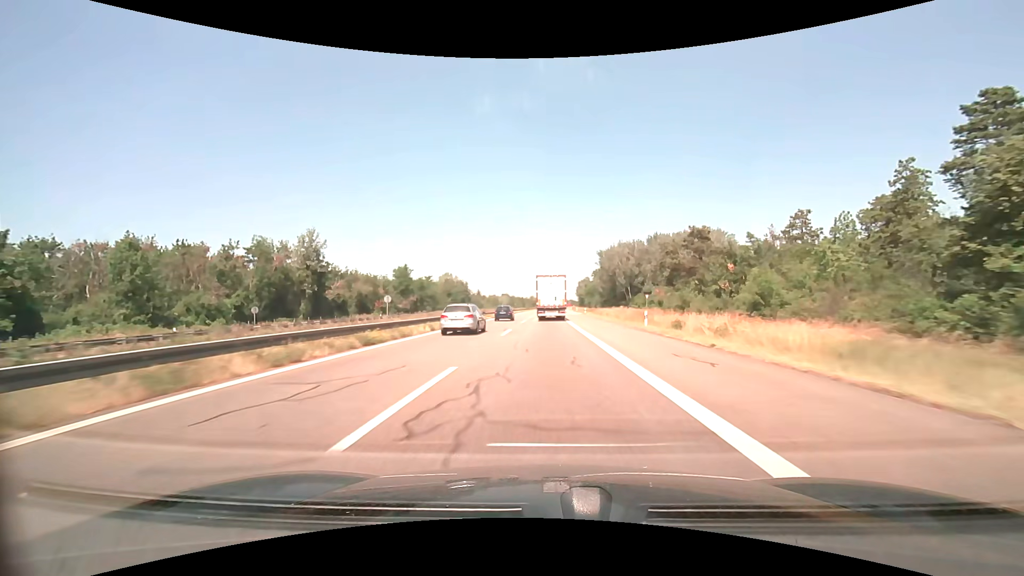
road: motorway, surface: asphalt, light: Day
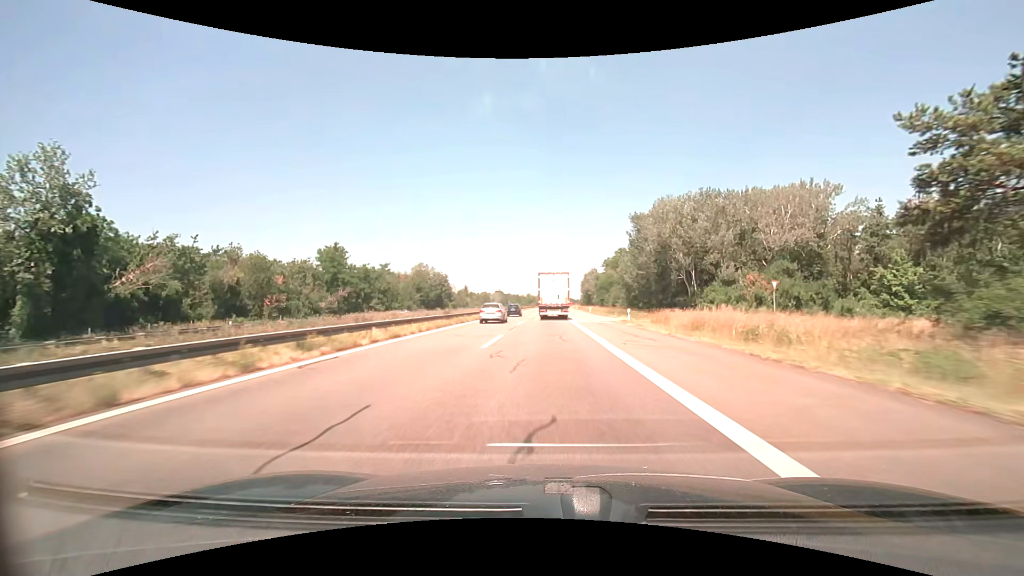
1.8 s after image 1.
(+0.1, +43.2) m; 0°
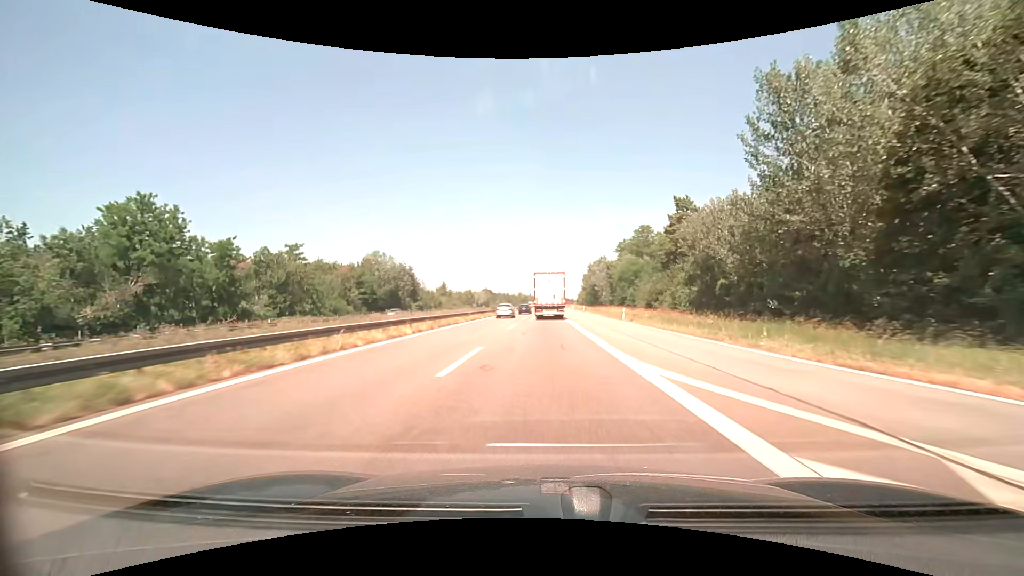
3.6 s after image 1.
(+0.3, +41.8) m; +1°
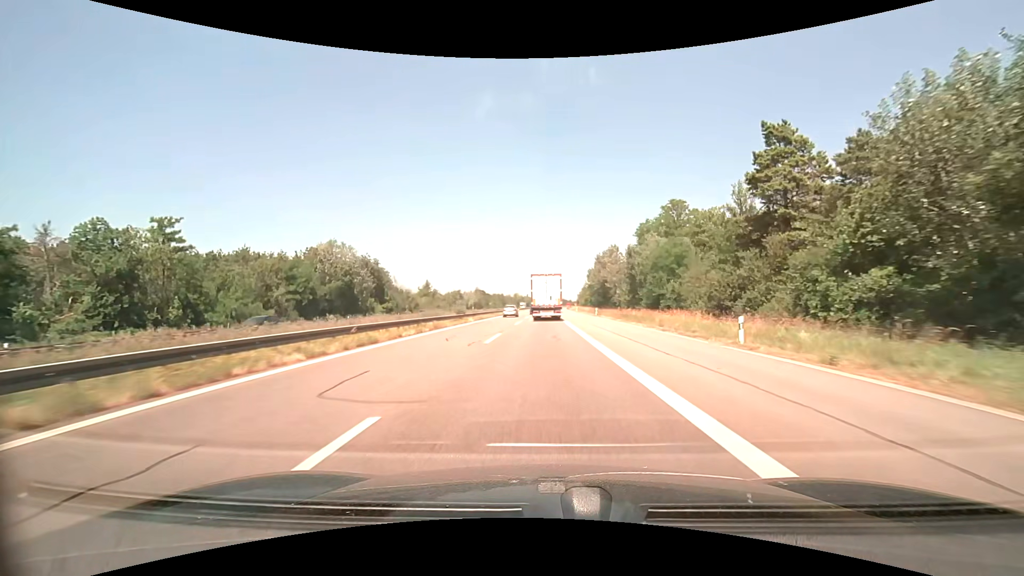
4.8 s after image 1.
(+0.1, +27.2) m; 0°
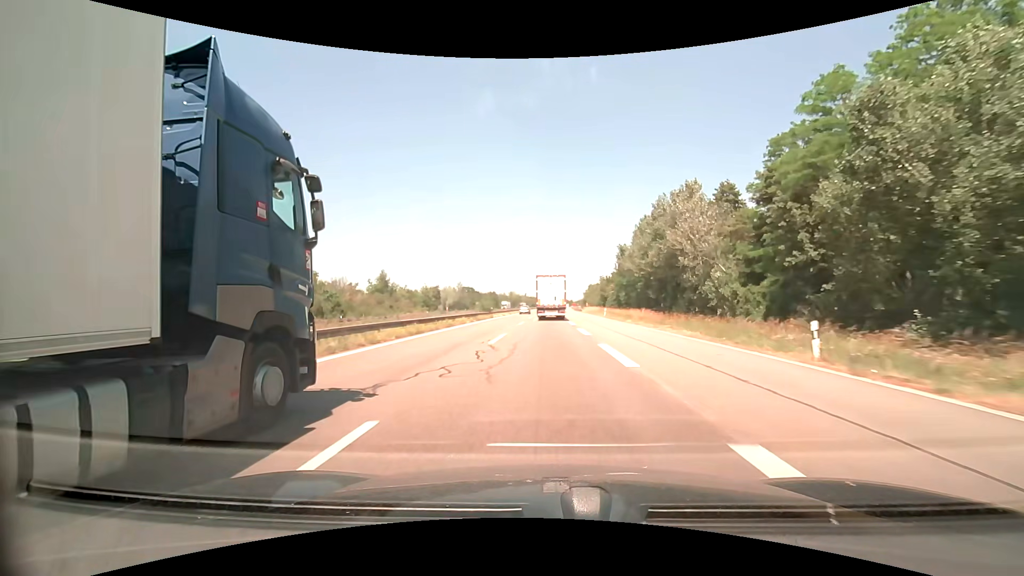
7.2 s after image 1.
(+0.1, +54.2) m; 0°
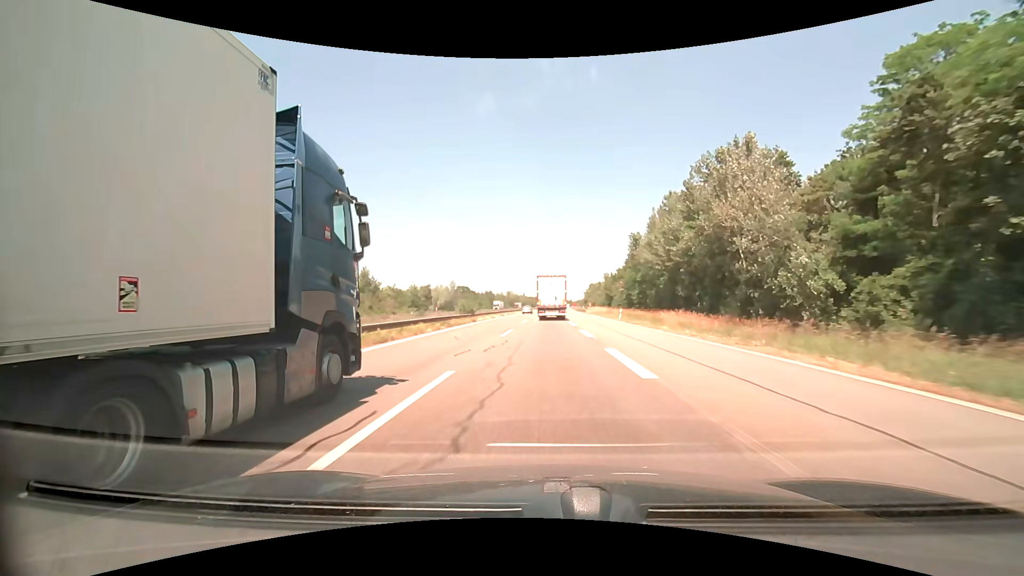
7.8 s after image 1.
(0.0, +13.5) m; 0°
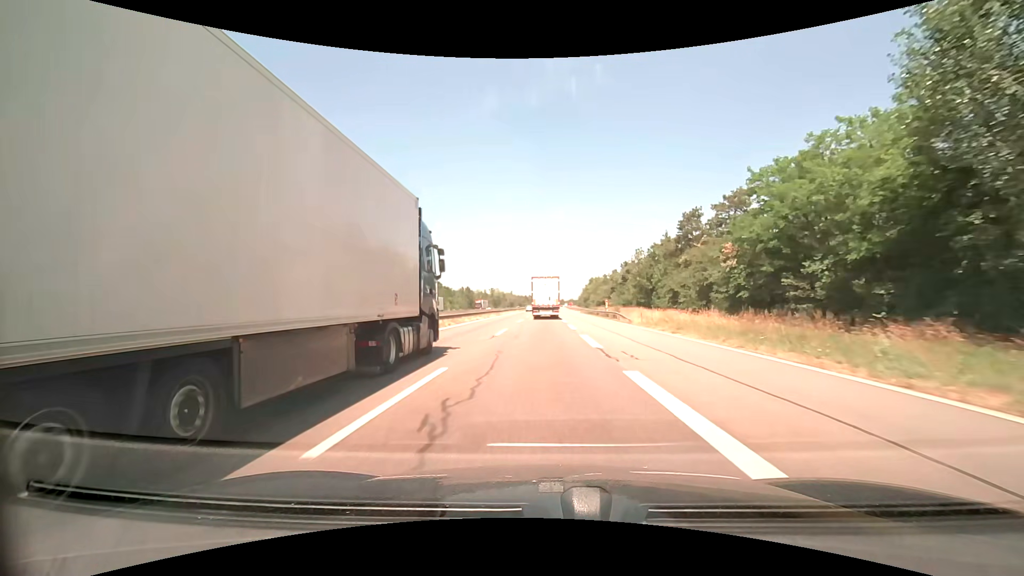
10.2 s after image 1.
(+0.5, +53.5) m; +1°
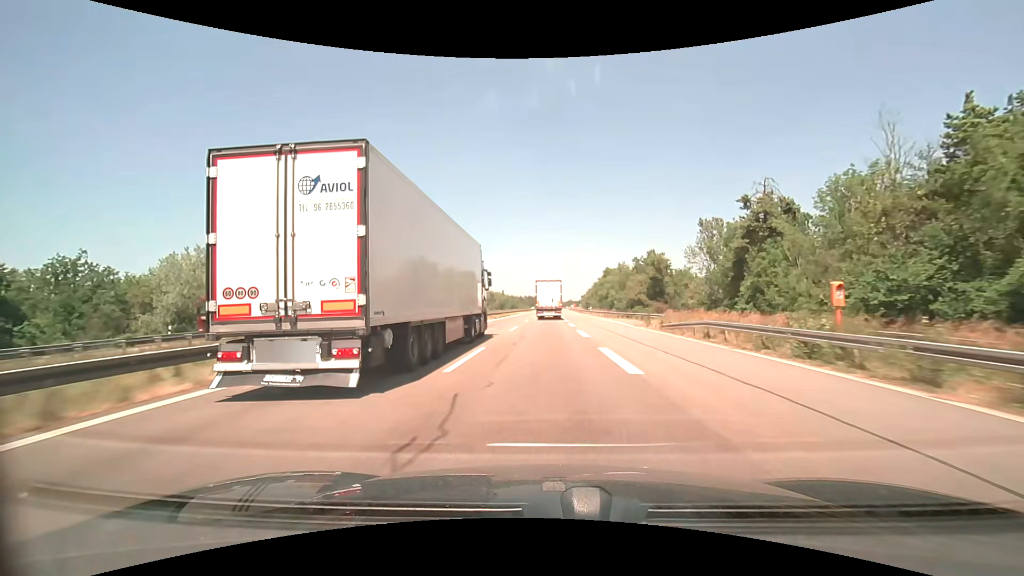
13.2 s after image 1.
(+0.1, +66.0) m; 0°
(0, +10) (0, +20) (0, +30) (0, +40) (0, +50) (0, +60) (0, +70) (0, +80) (+1, +90) (+1, +100) m
